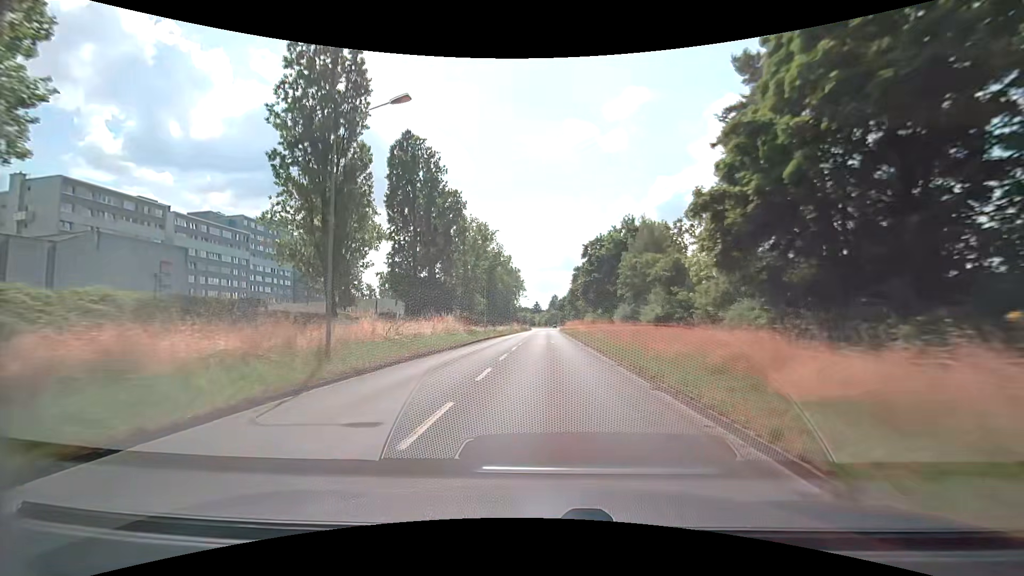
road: secondary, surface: asphalt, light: Day
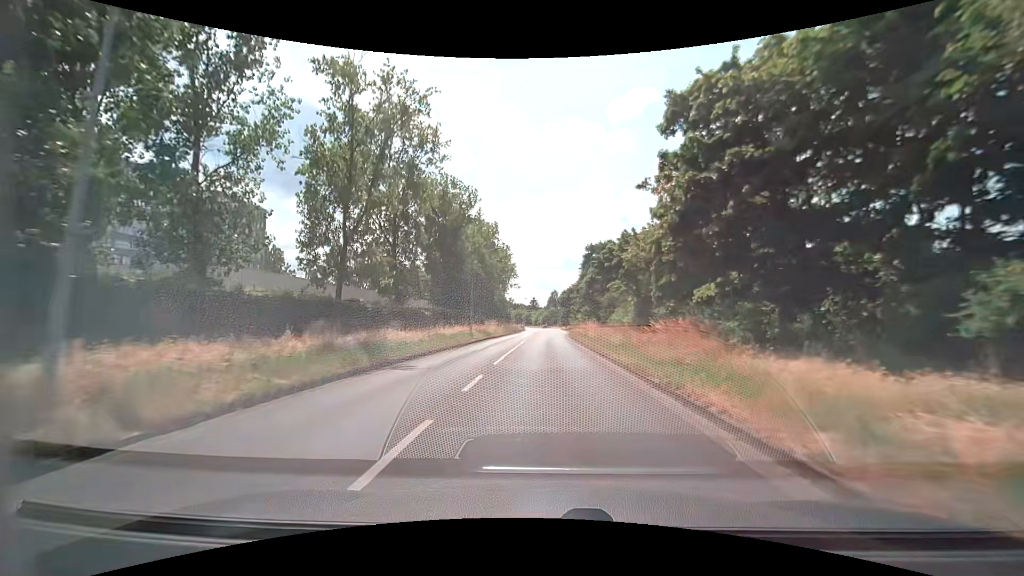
(-0.2, +44.4) m; 0°
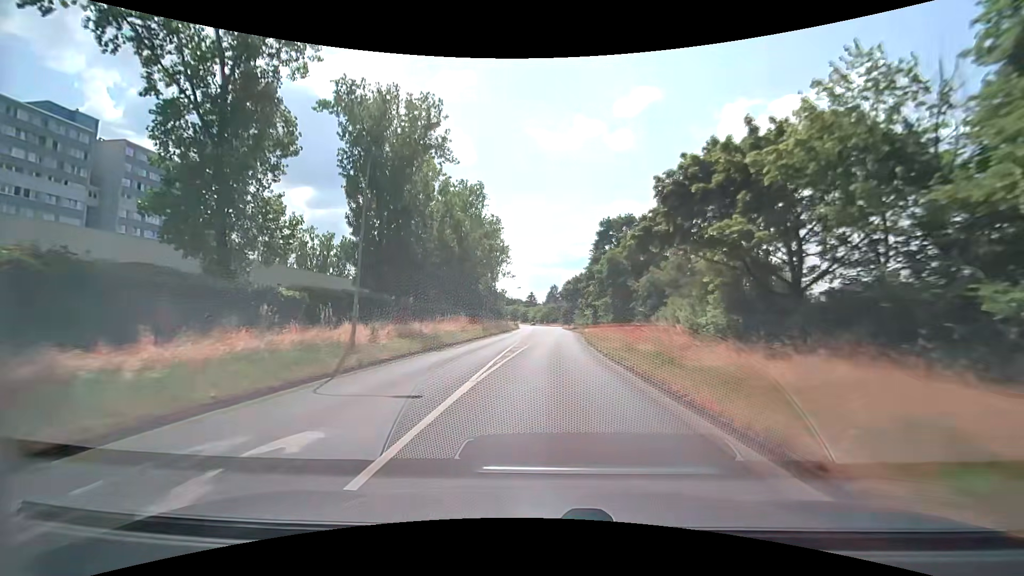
(0.0, +25.8) m; 0°
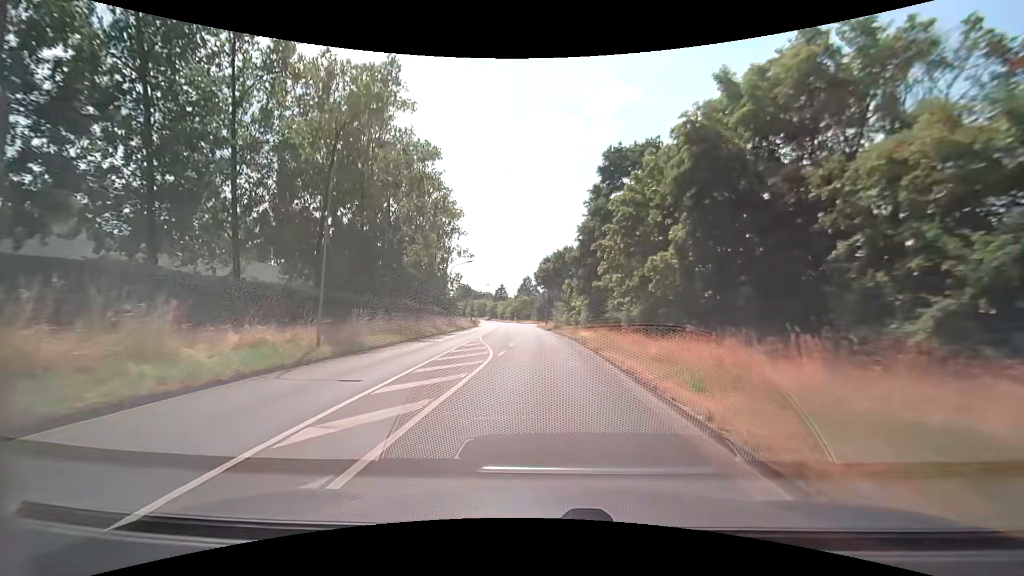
(+1.0, +33.7) m; +3°
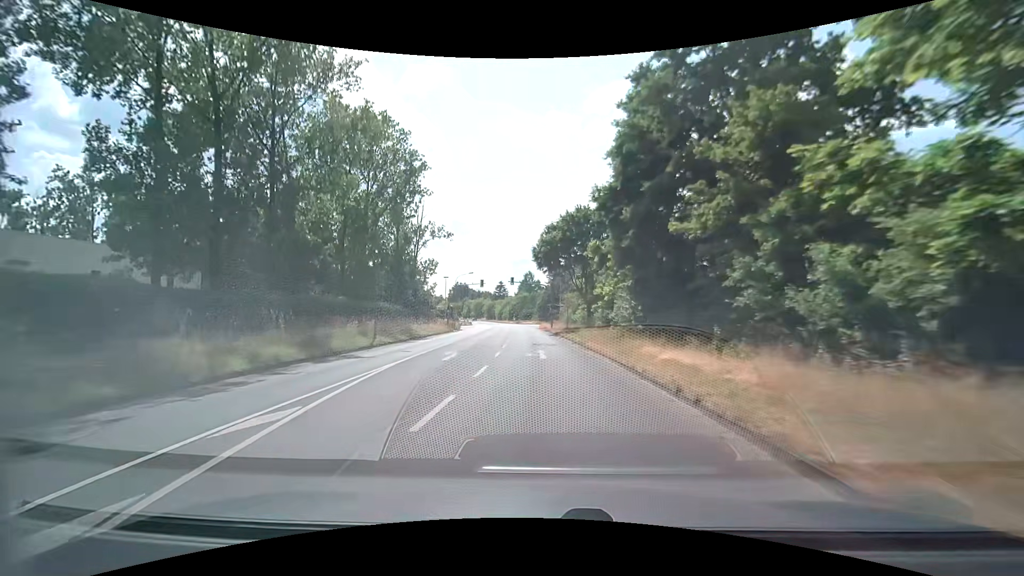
(+0.2, +24.6) m; 0°
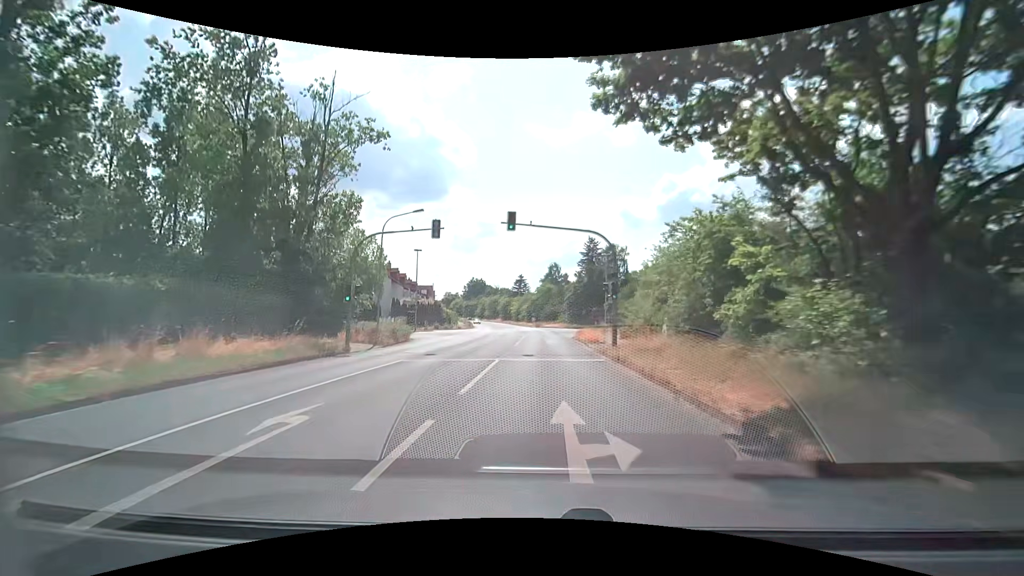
(-1.1, +38.7) m; -3°
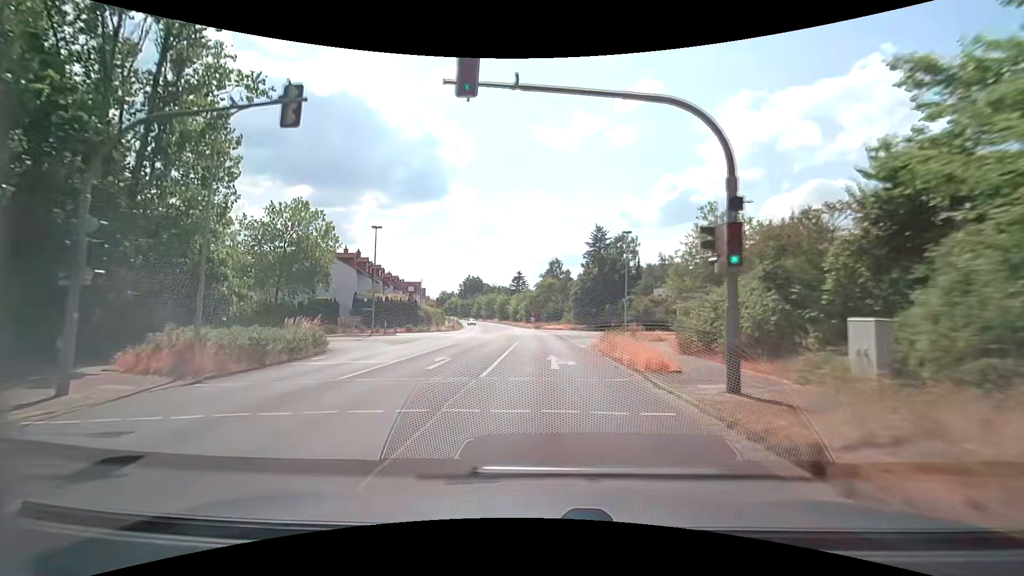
(0.0, +14.9) m; 0°
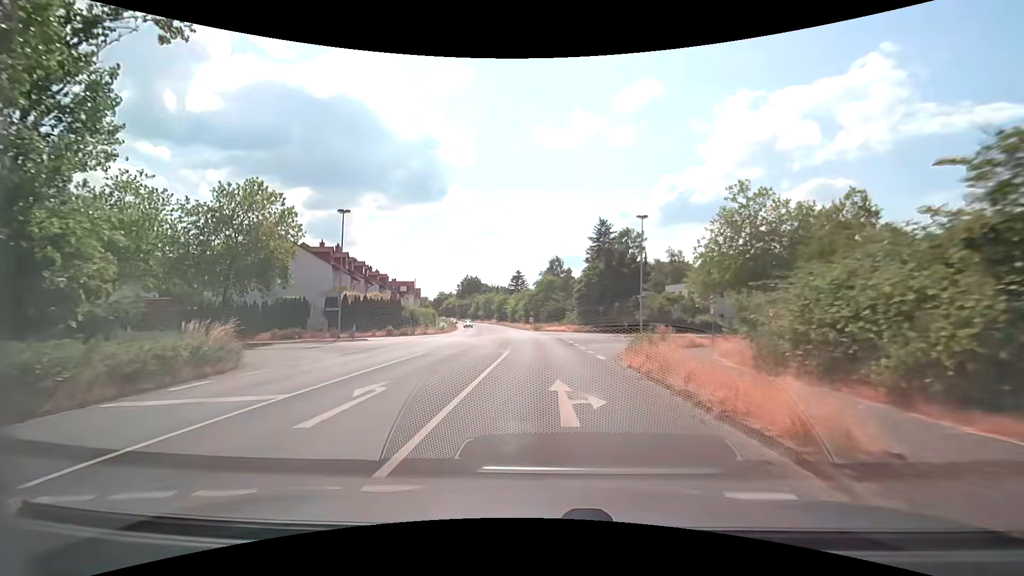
(+0.1, +7.4) m; 0°
(0, +10) (0, +20) (0, +30) (-1, +40) (-2, +50) (-3, +60) (-4, +70) (-5, +80) (-7, +90) (-8, +99) m
